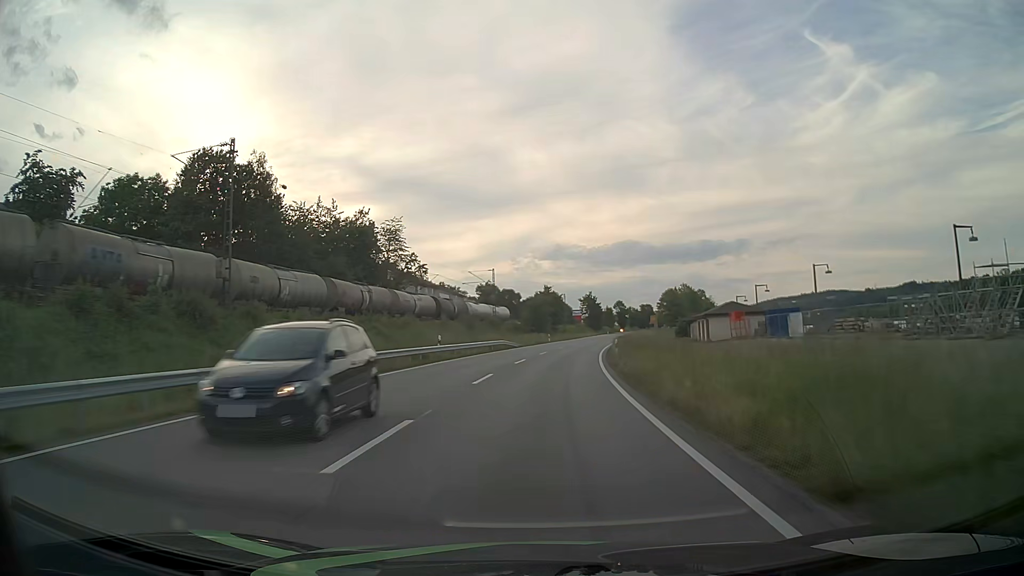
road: primary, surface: asphalt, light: Day
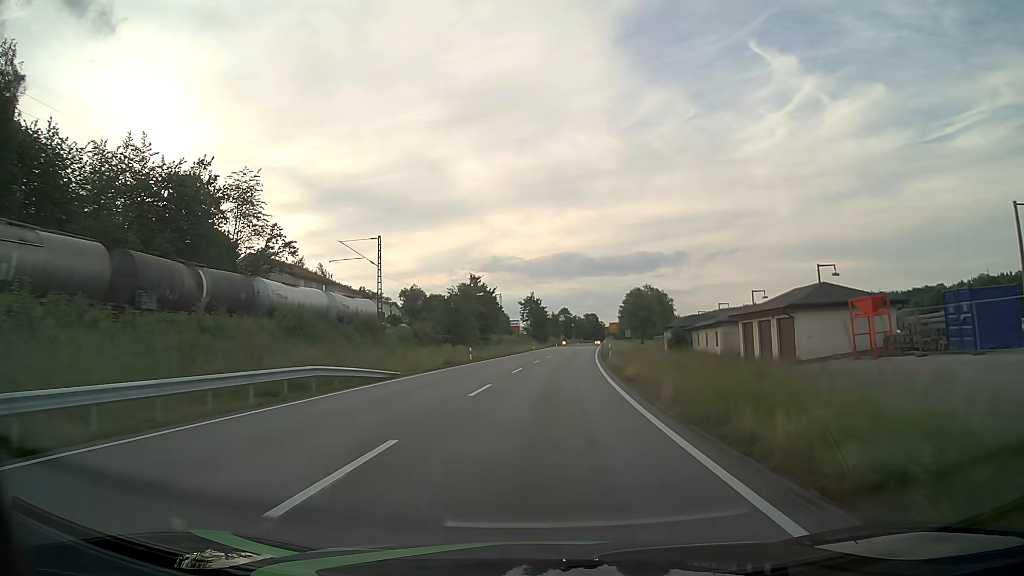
(+1.6, +37.4) m; +5°
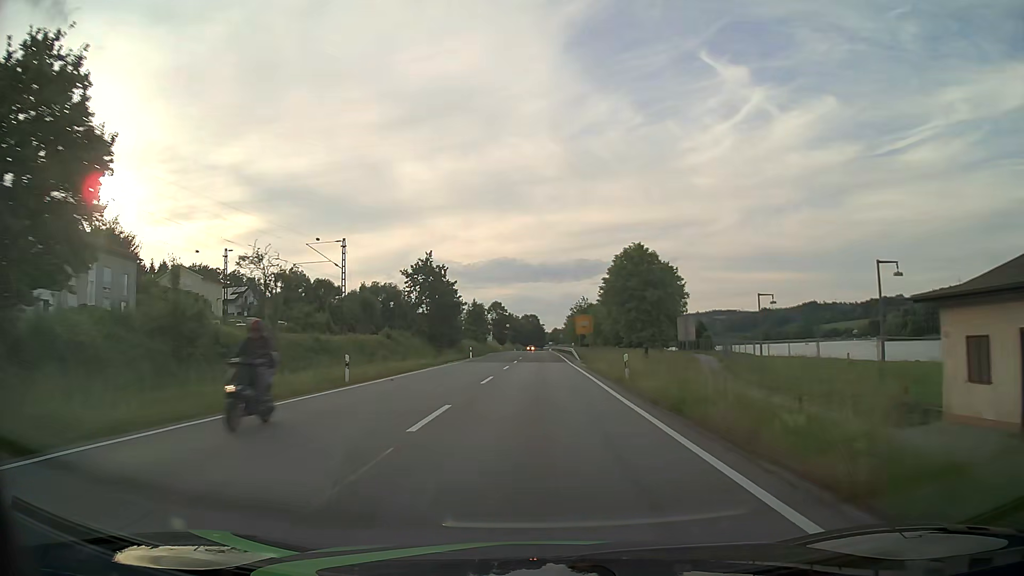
(+4.1, +67.0) m; +6°
(0, +10) (0, +20) (0, +30) (0, +40) (0, +50) (0, +60) (+1, +70) (+1, +80) (+1, +90) (+1, +100) m
